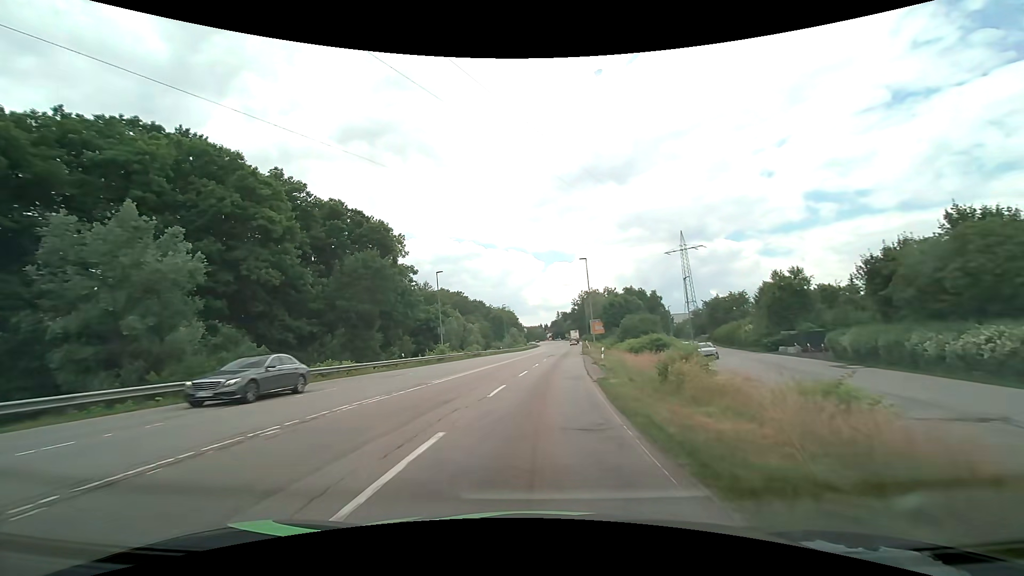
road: secondary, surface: asphalt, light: Day
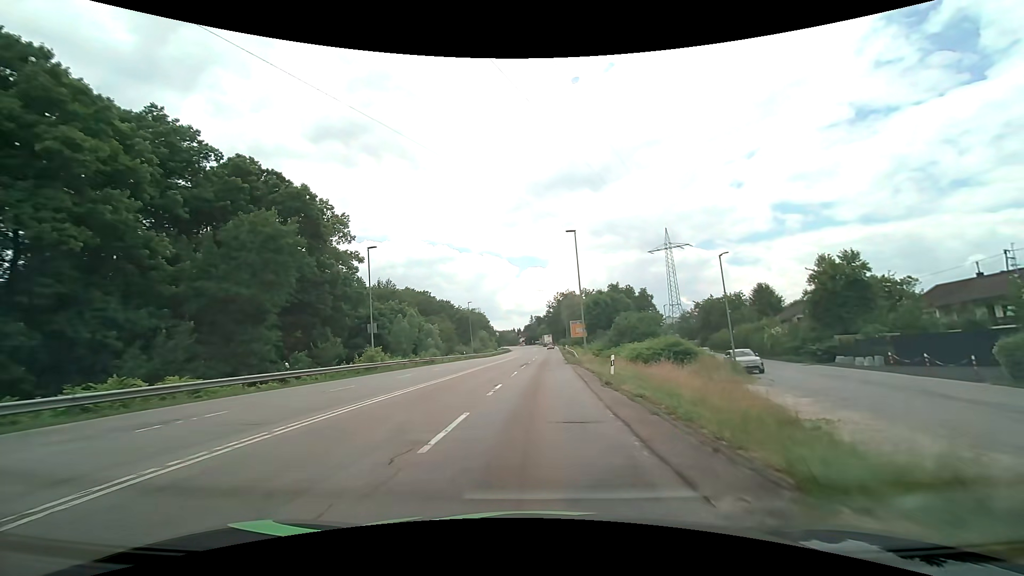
(+0.4, +15.4) m; +3°
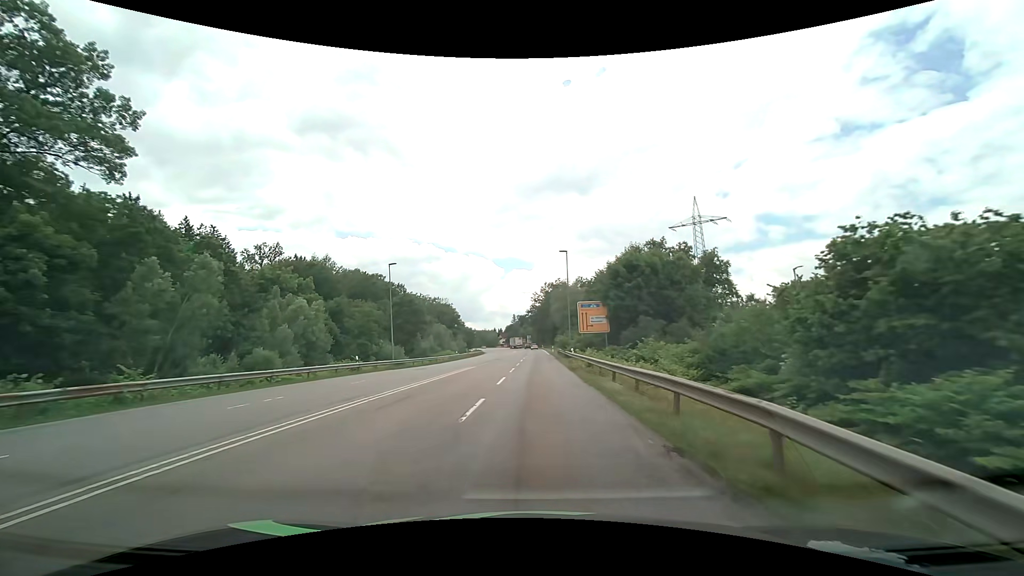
(+1.0, +41.4) m; +2°
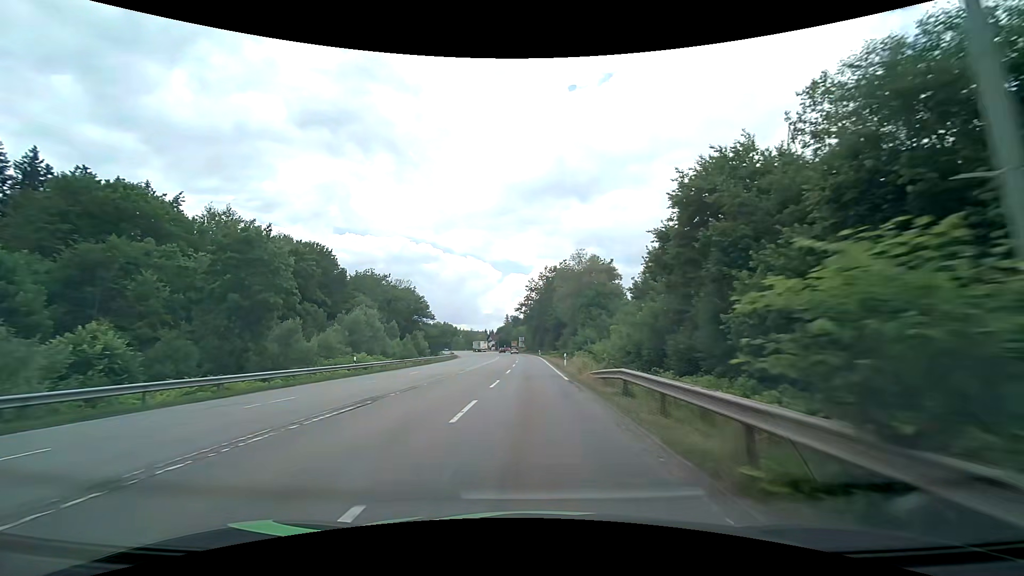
(+0.4, +44.0) m; 0°
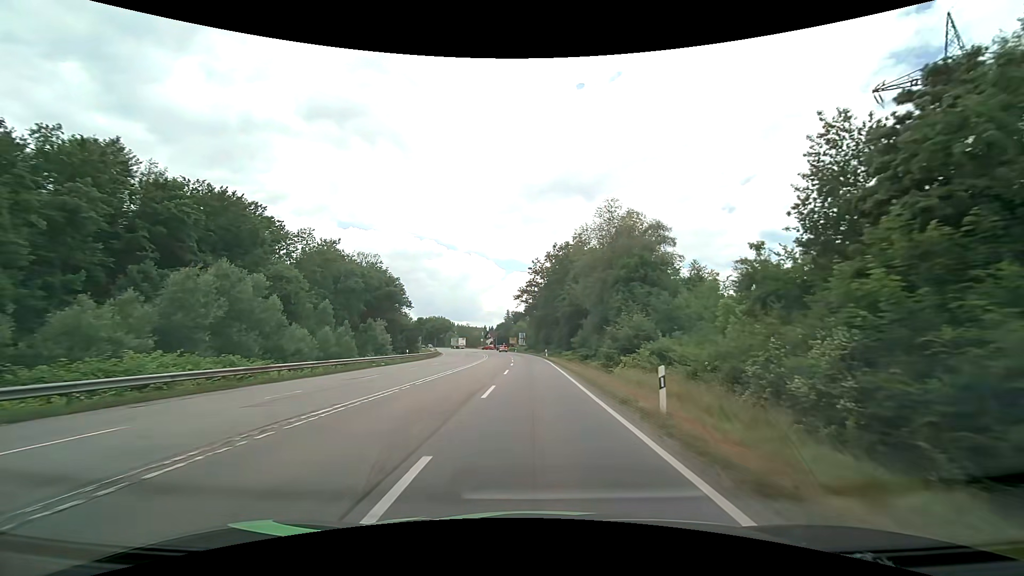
(-0.1, +27.2) m; 0°
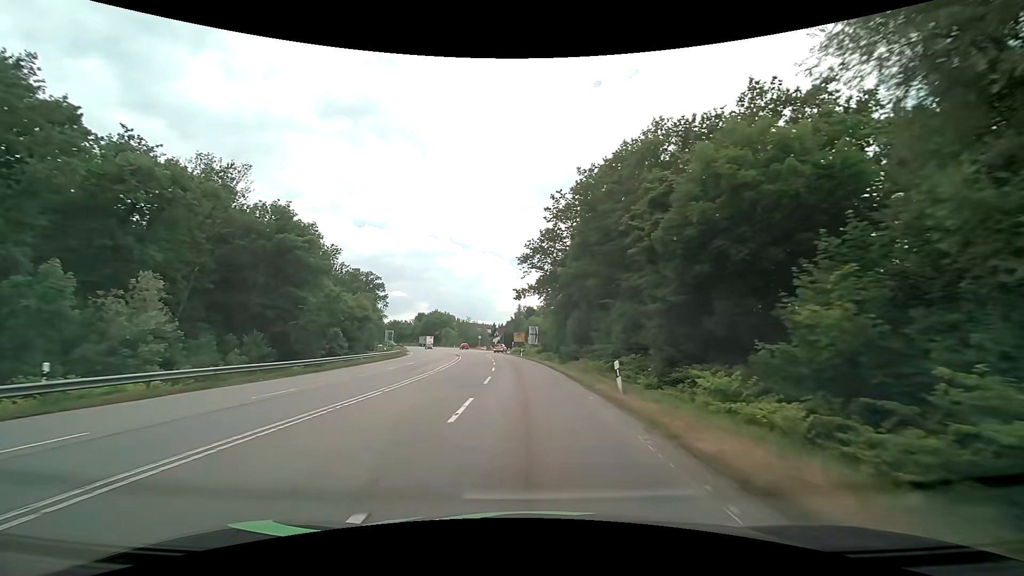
(-0.5, +44.4) m; -2°
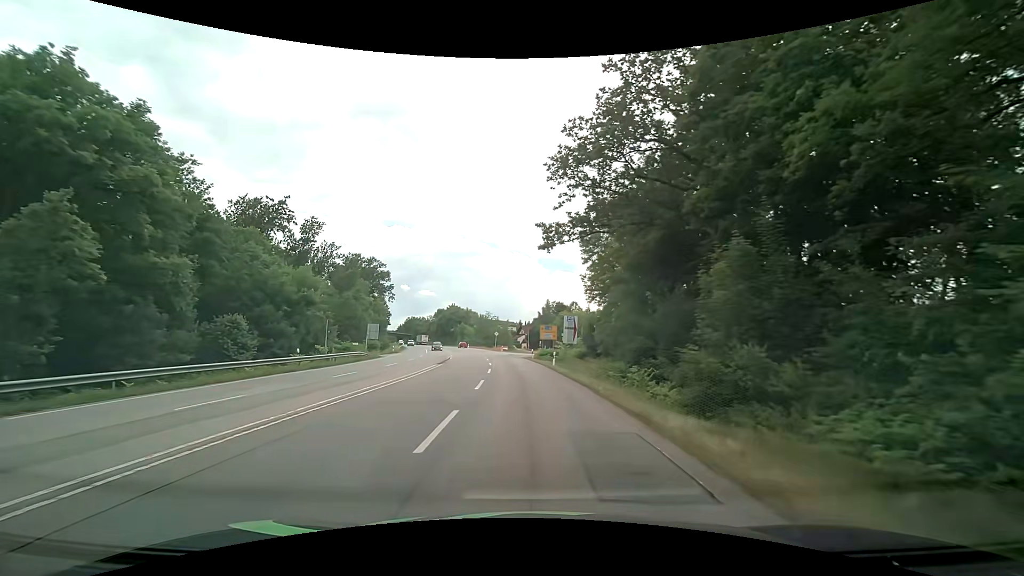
(-0.7, +29.4) m; -3°
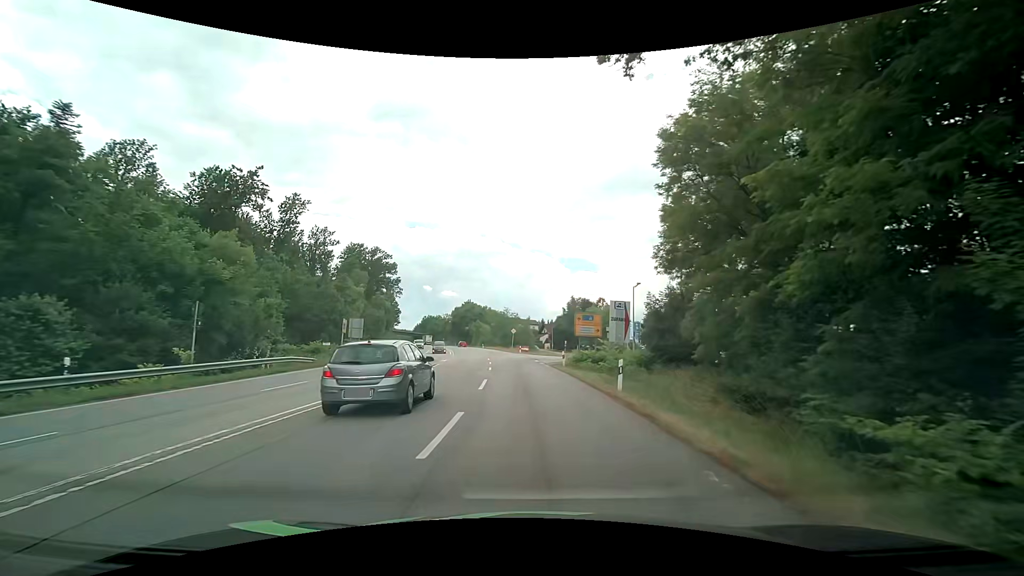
(-0.4, +18.4) m; -2°
(0, +10) (-1, +20) (-1, +30) (0, +40) (+5, +48) (+15, +51) (+24, +54) (+28, +63) (+26, +72) (+24, +82) m
